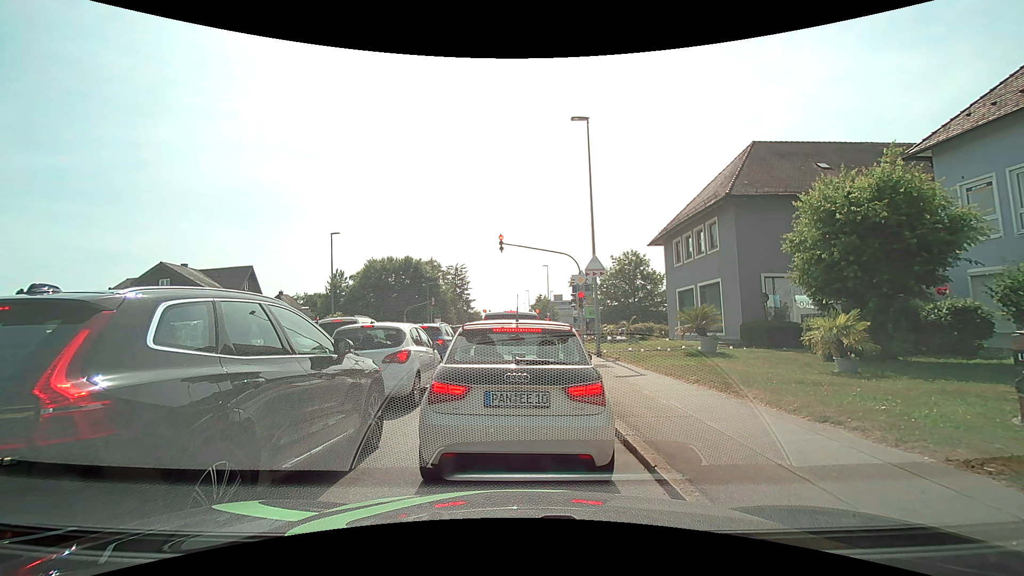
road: tertiary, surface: asphalt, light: Day
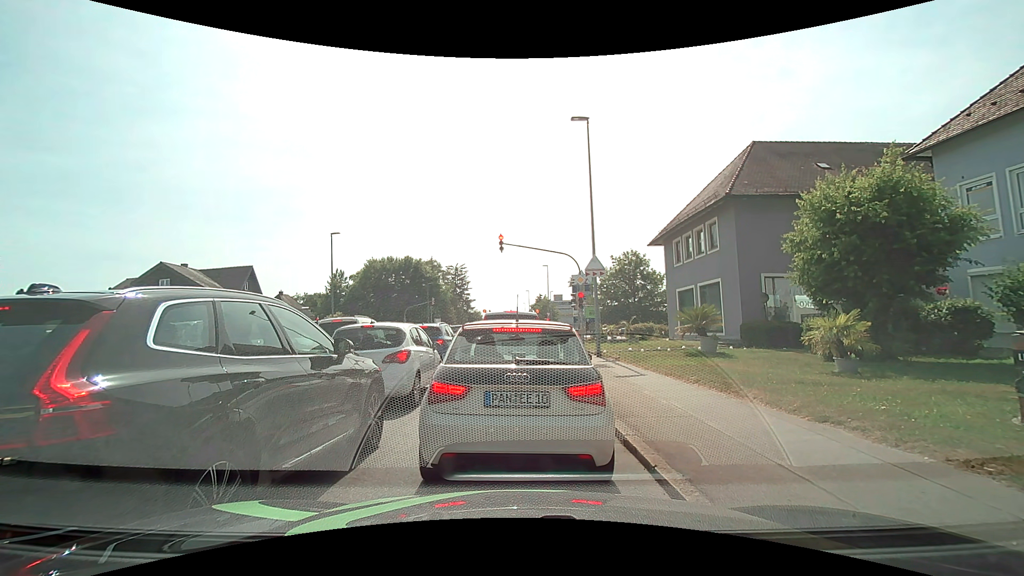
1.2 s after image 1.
(0.0, 0.0) m; 0°
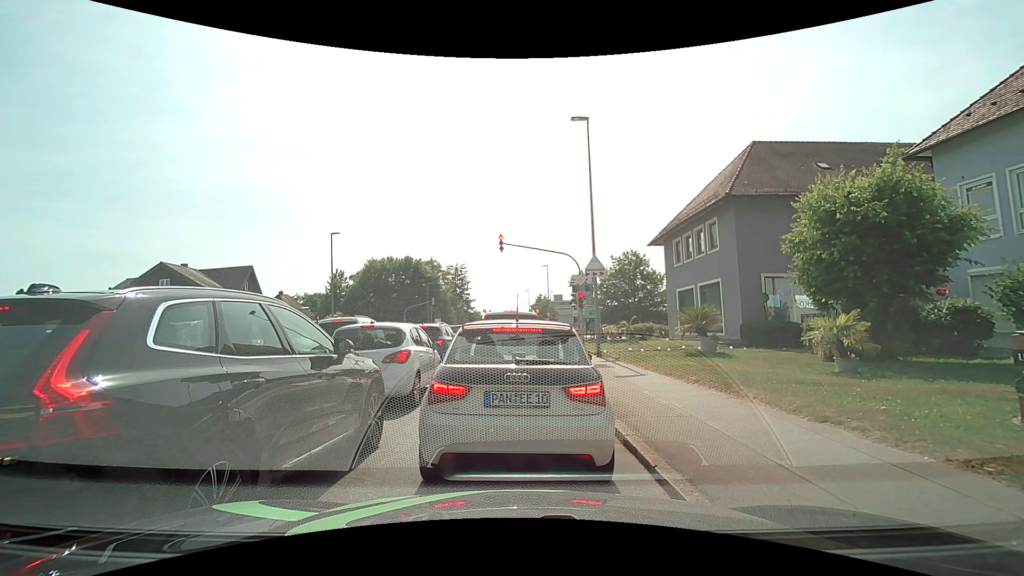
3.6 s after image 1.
(0.0, 0.0) m; 0°
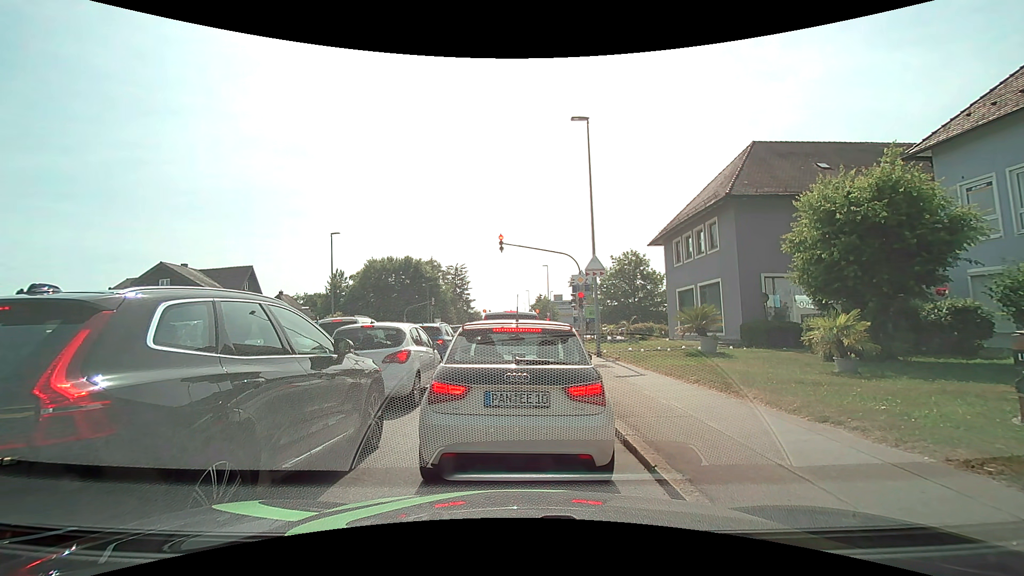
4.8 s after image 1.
(0.0, 0.0) m; 0°
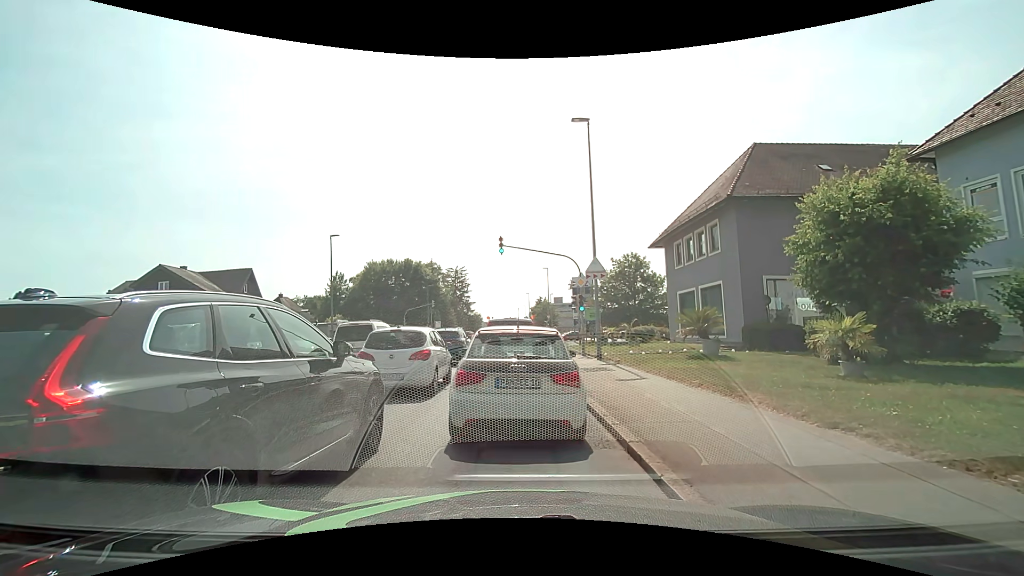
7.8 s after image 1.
(0.0, +0.2) m; 0°
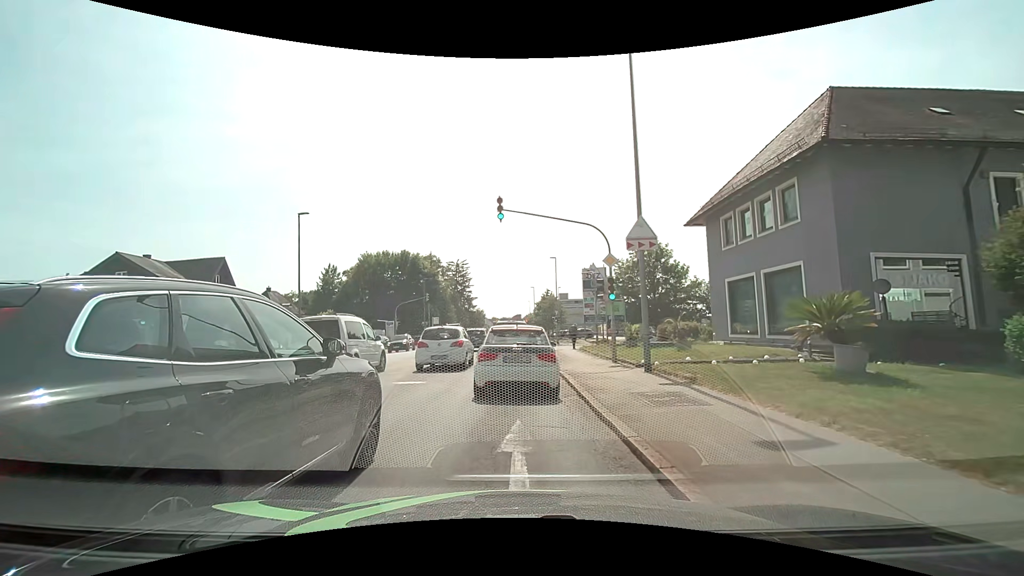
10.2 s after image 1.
(+0.2, +7.4) m; +2°
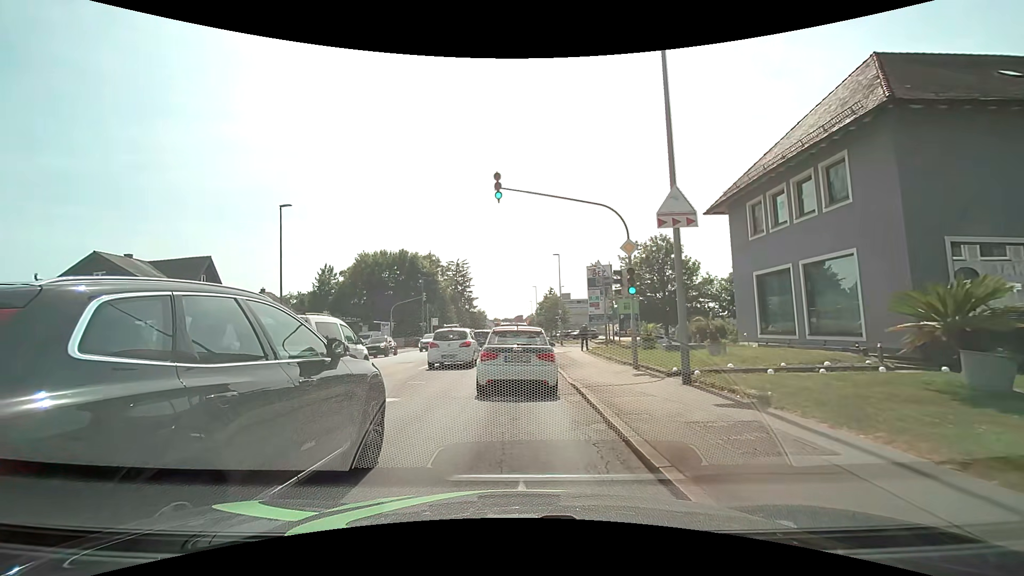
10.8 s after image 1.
(0.0, +2.9) m; 0°
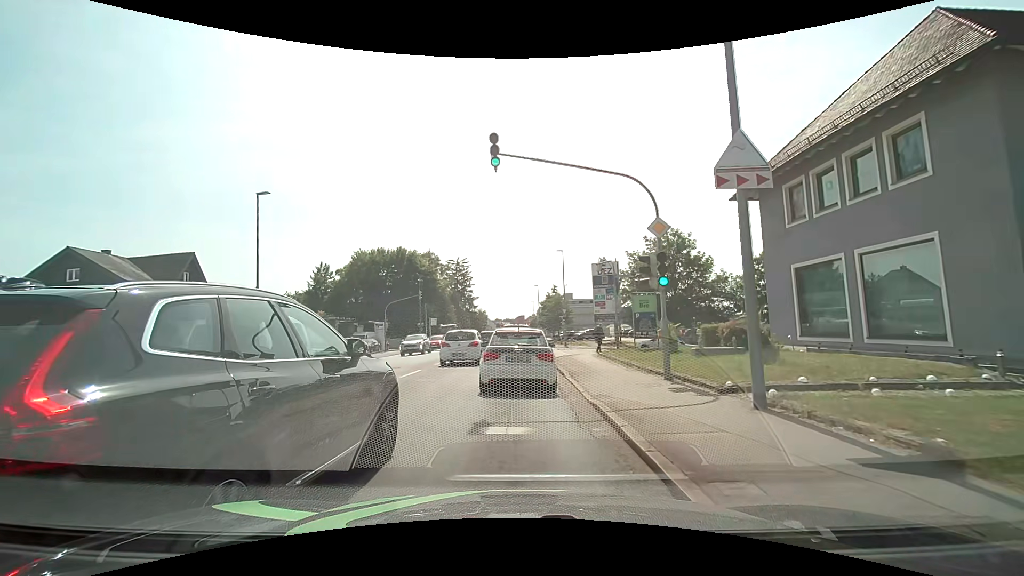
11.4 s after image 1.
(0.0, +3.1) m; 0°
(0, +10) (0, +20) (0, +30) (0, +40) (0, +50) (-1, +60) (-1, +70) (-1, +80) (-1, +90) (-1, +100) m
